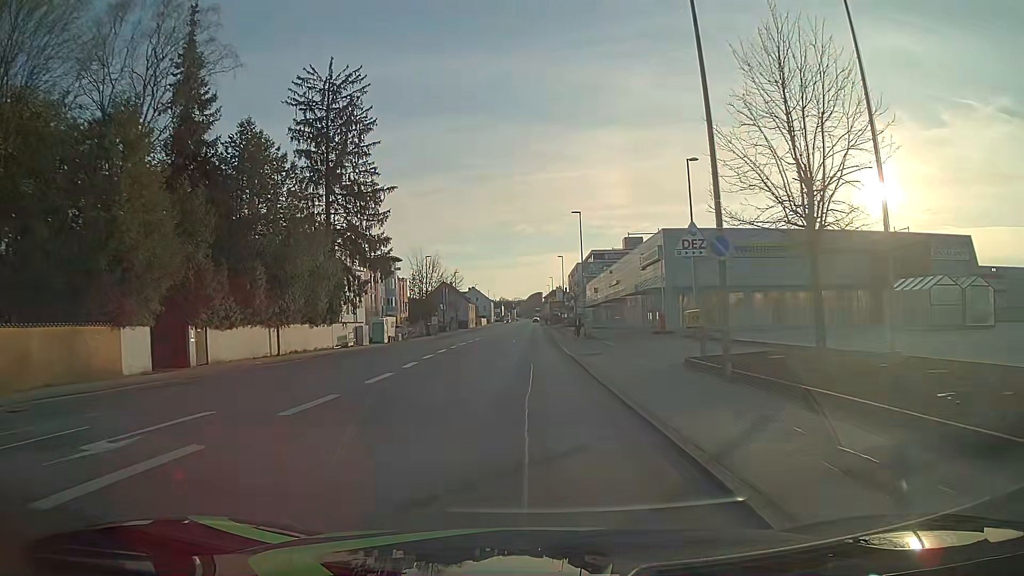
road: tertiary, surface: asphalt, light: Day
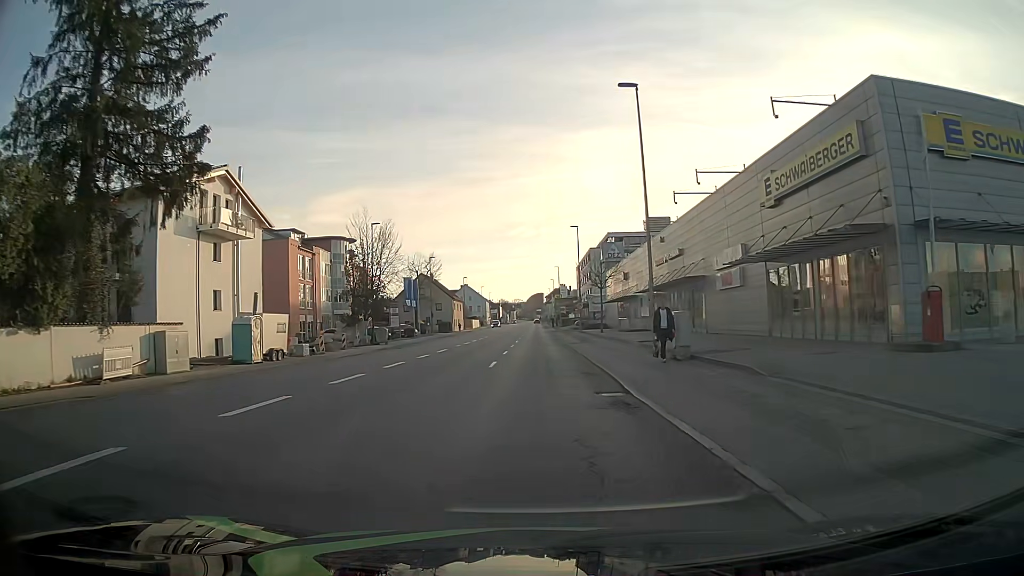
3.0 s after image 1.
(-0.3, +31.0) m; 0°
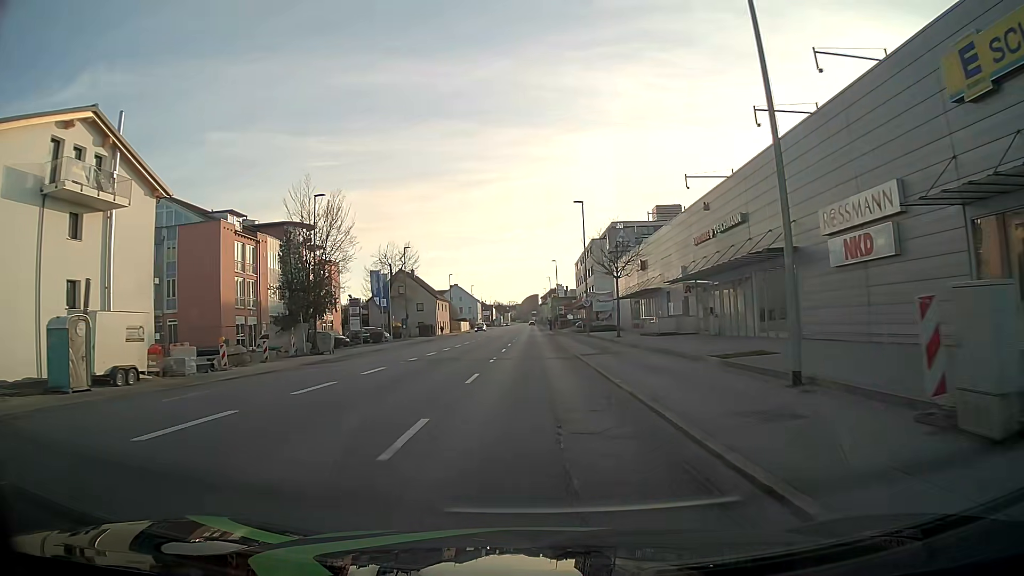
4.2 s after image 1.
(0.0, +14.3) m; 0°
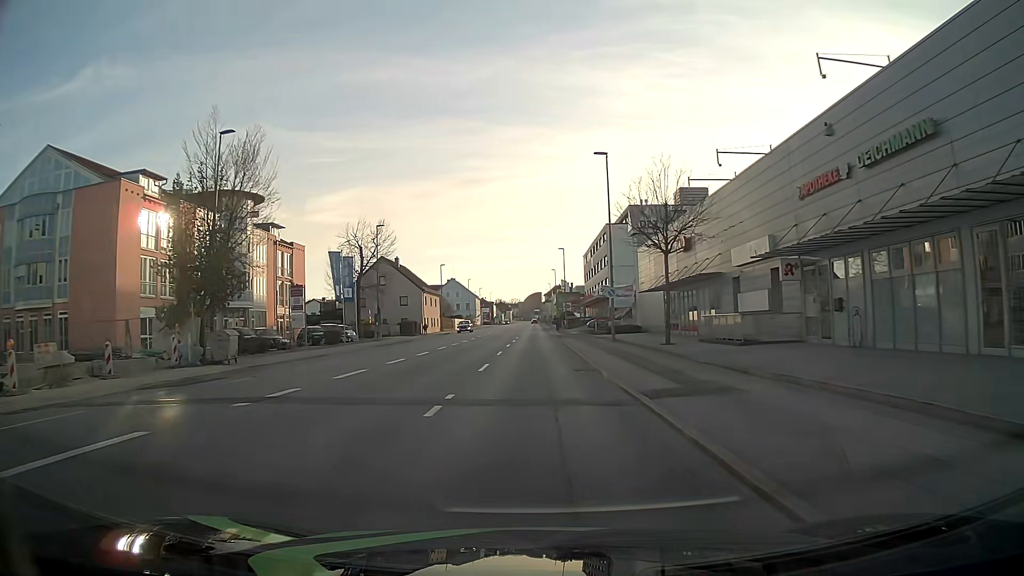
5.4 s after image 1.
(0.0, +15.0) m; 0°
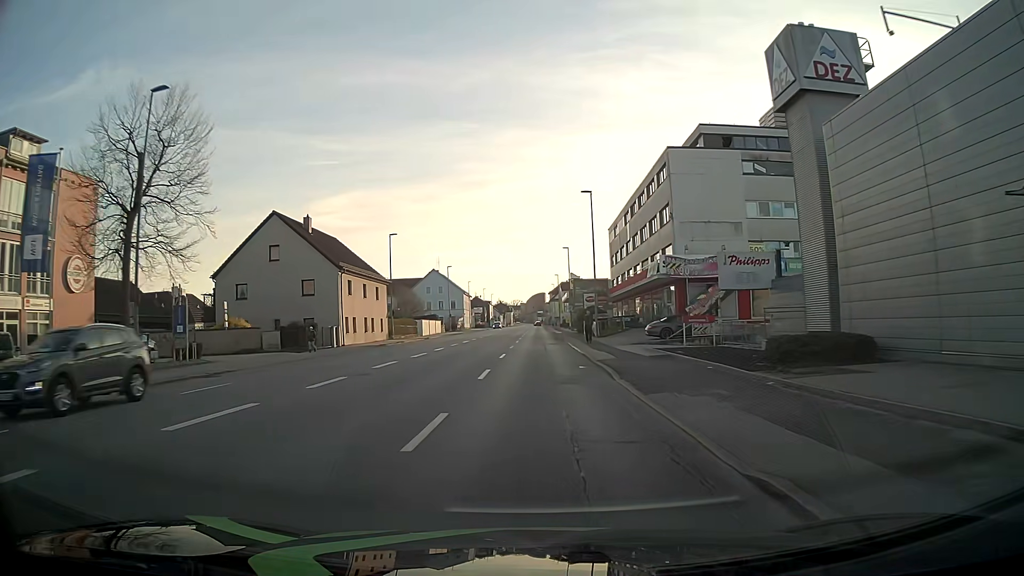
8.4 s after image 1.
(-0.1, +38.8) m; 0°
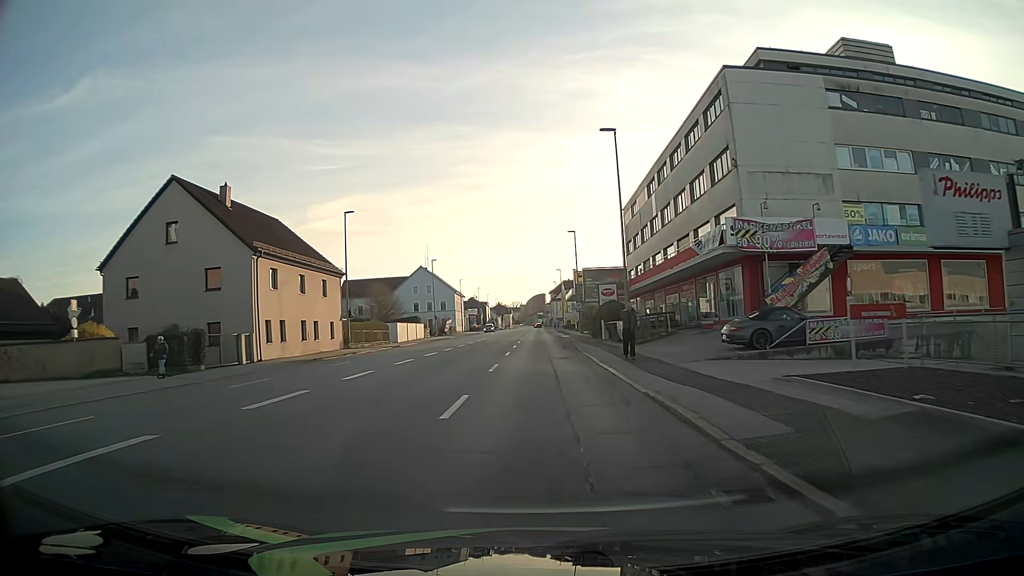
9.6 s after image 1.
(0.0, +15.7) m; 0°
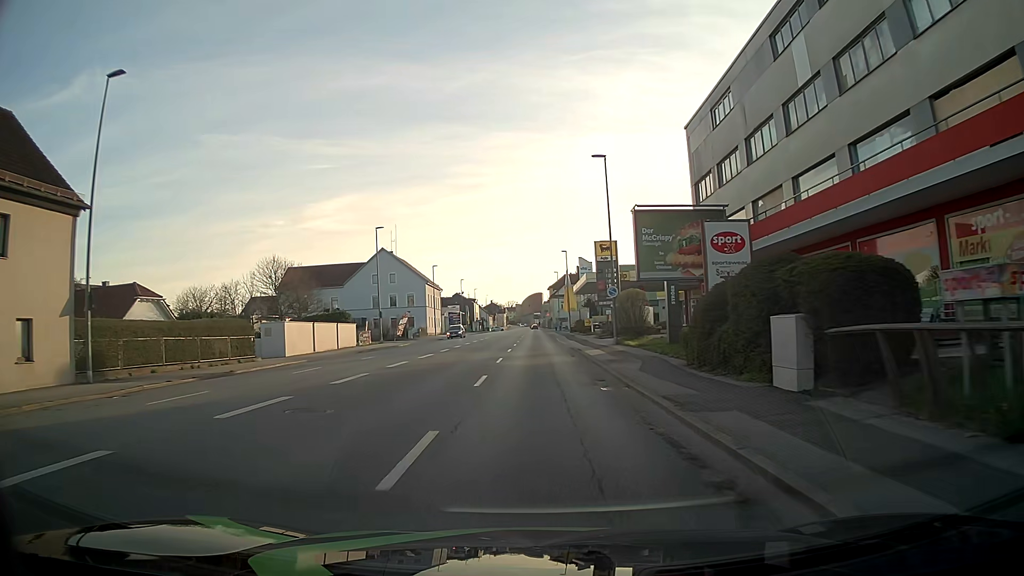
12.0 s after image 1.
(-0.1, +31.2) m; 0°
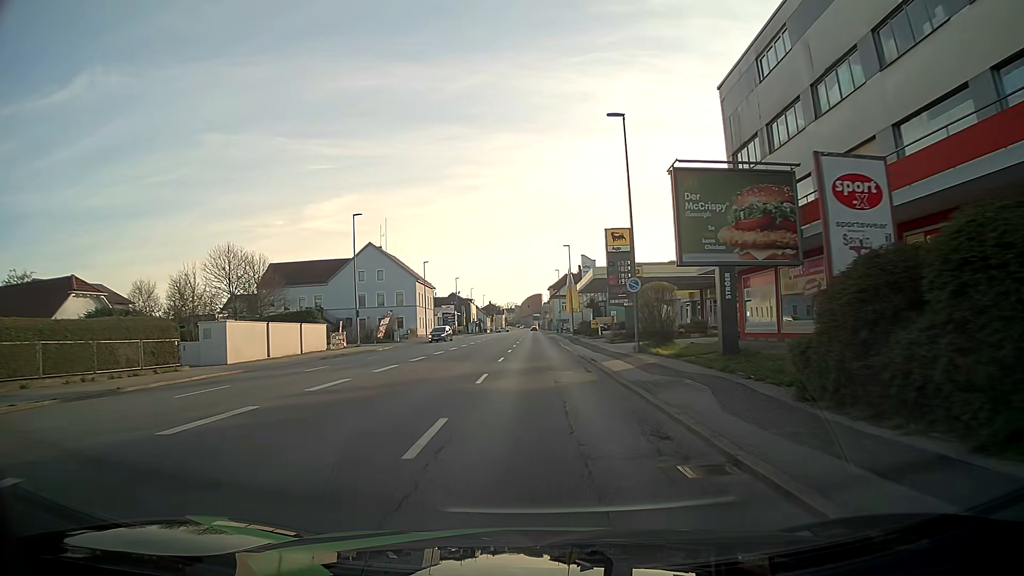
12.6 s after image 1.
(0.0, +7.8) m; 0°
(0, +10) (0, +20) (0, +30) (0, +40) (0, +50) (0, +60) (0, +70) (0, +80) (0, +90) (0, +100) m
